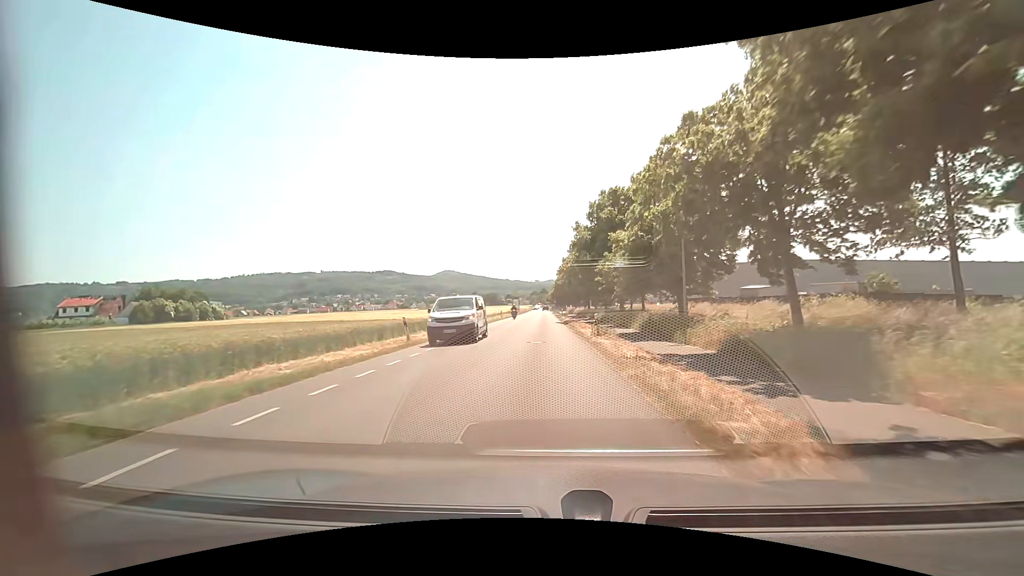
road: unclassified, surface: asphalt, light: Day
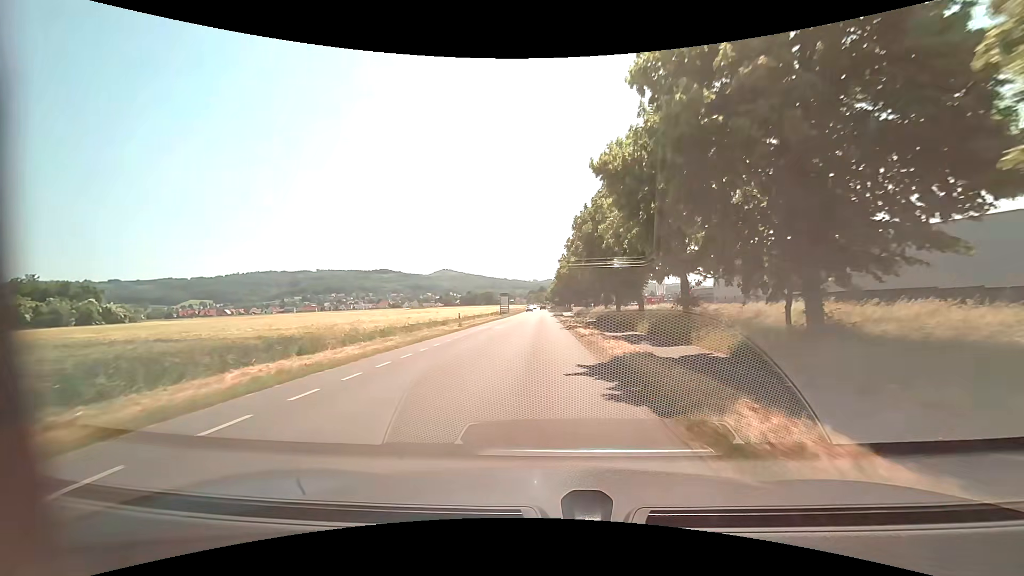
(0.0, +32.0) m; 0°
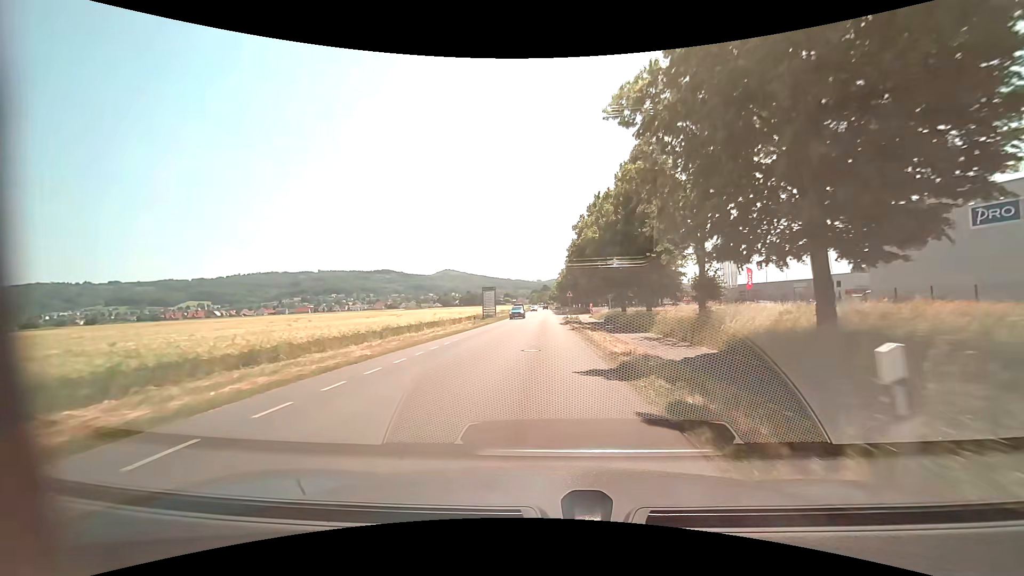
(-0.2, +32.2) m; -1°
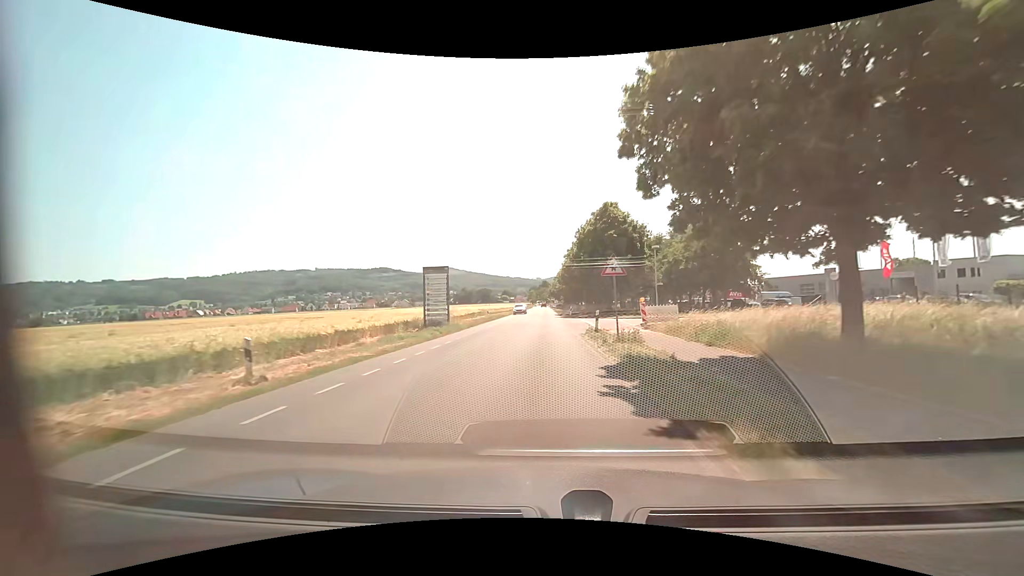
(+0.1, +31.9) m; 0°
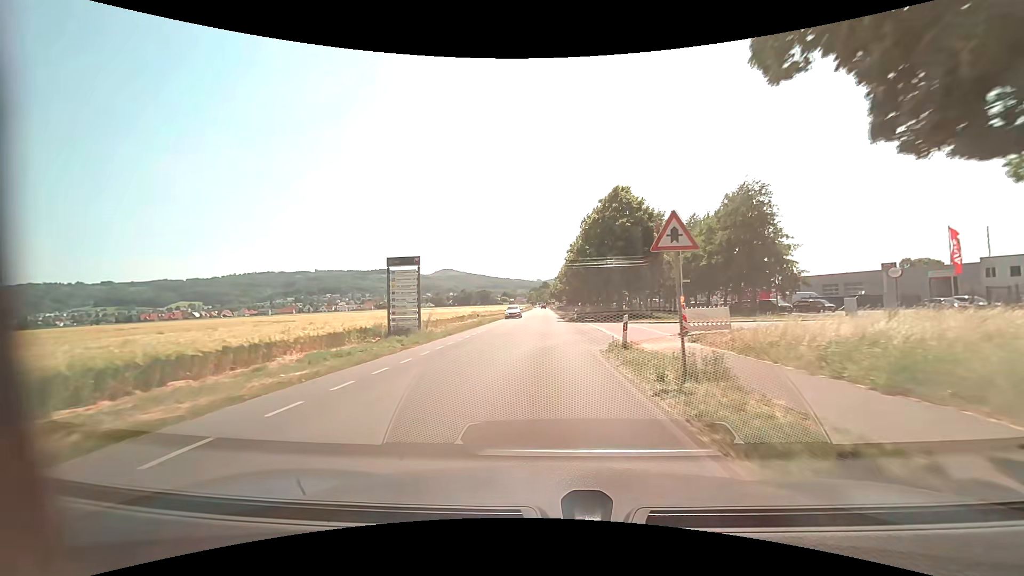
(0.0, +7.9) m; 0°
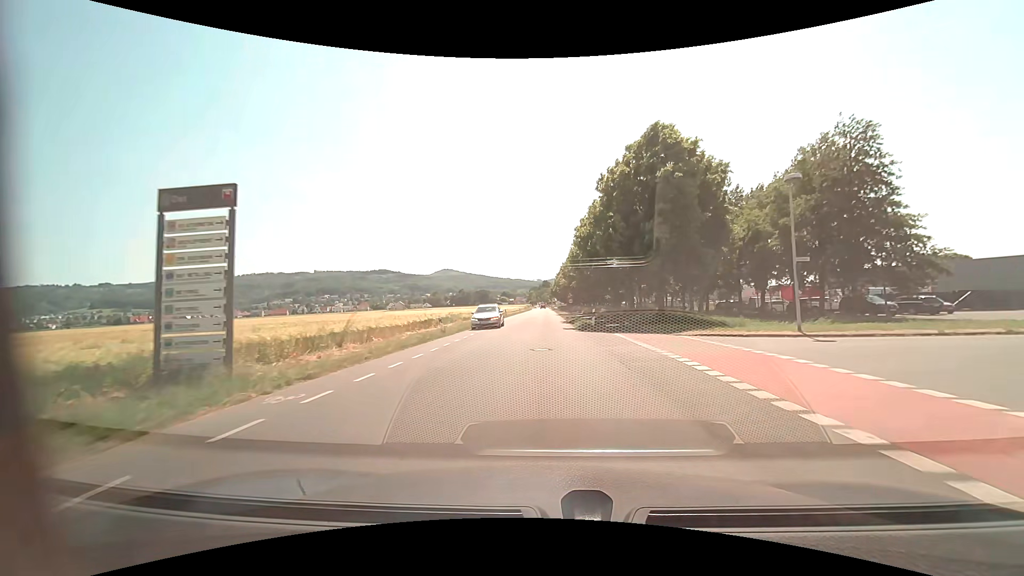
(0.0, +15.9) m; 0°
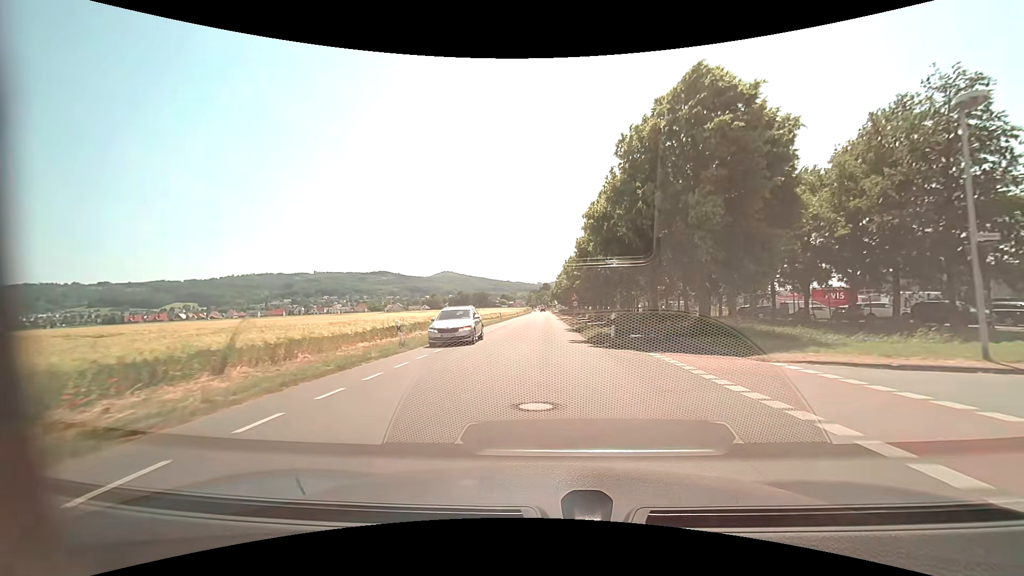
(0.0, +8.0) m; 0°
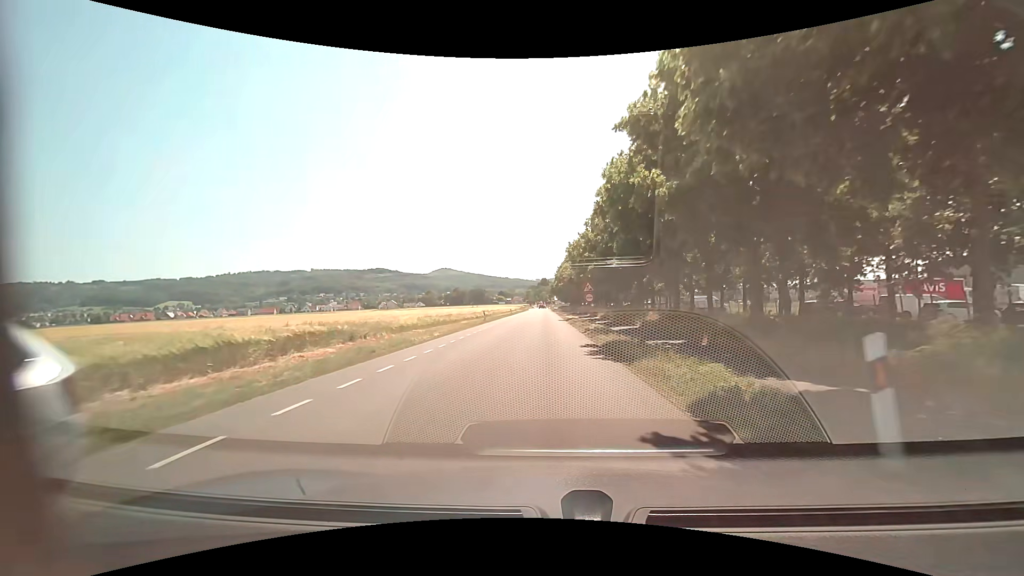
(+0.1, +16.0) m; +1°
